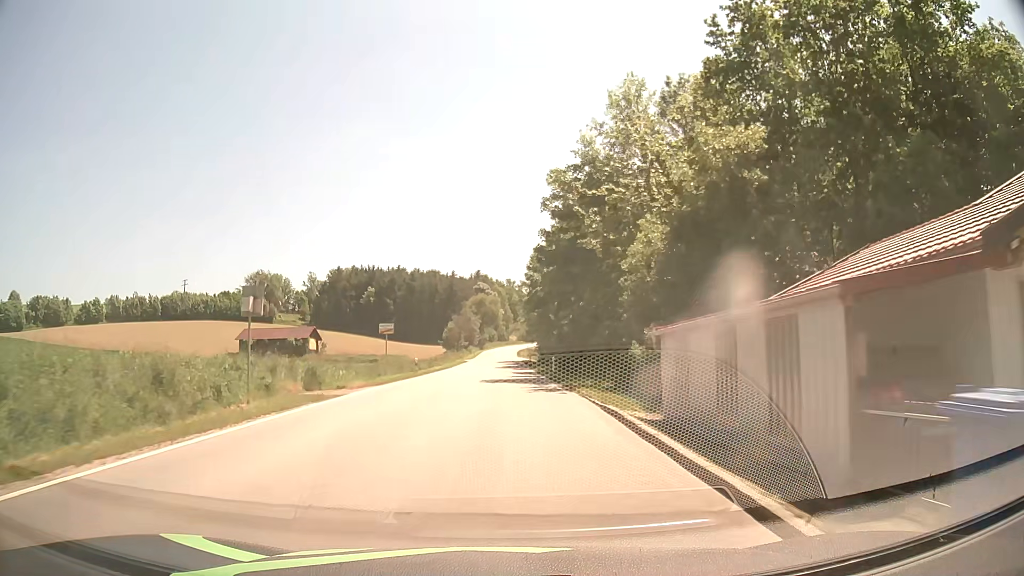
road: secondary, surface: asphalt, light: Day
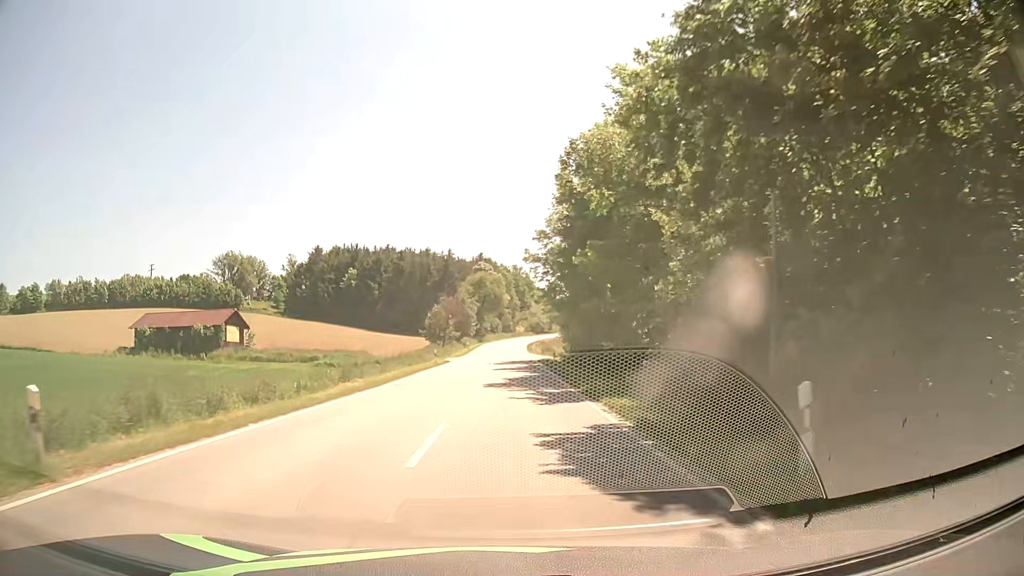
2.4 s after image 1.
(-0.1, +32.8) m; -1°
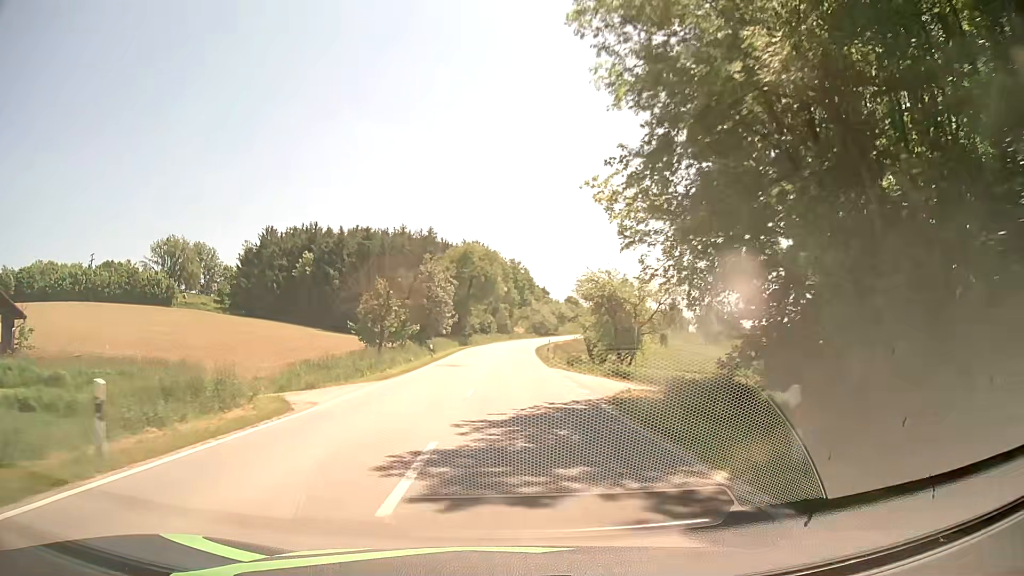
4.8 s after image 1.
(+0.1, +38.6) m; +1°
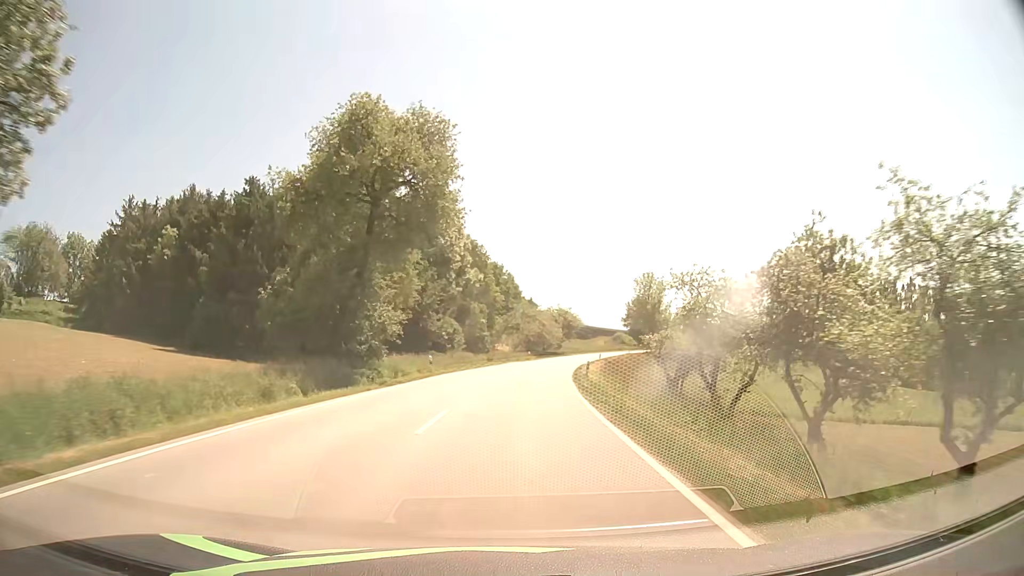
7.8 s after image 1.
(+0.6, +55.2) m; +2°
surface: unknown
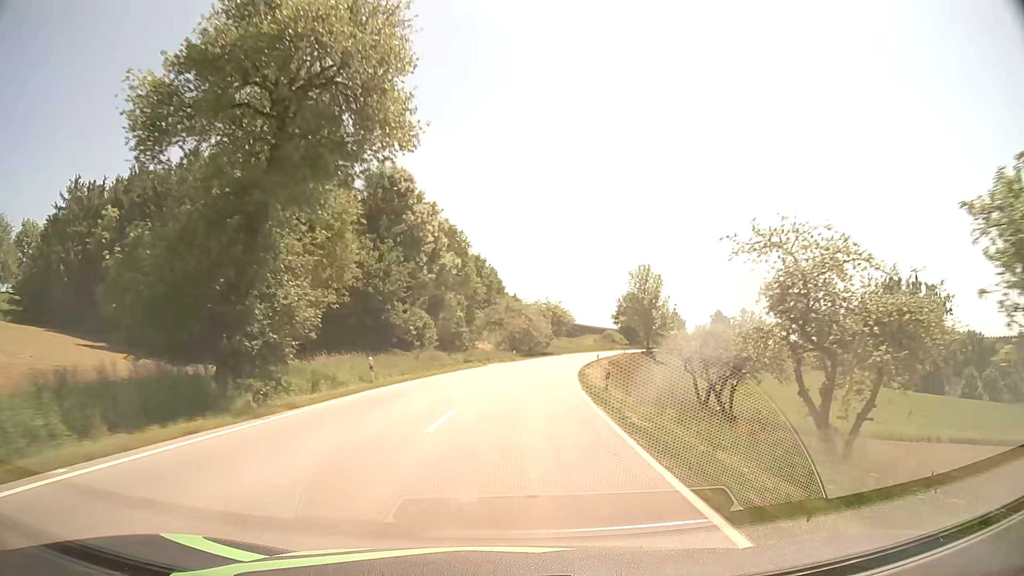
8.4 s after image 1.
(+0.1, +11.8) m; +1°
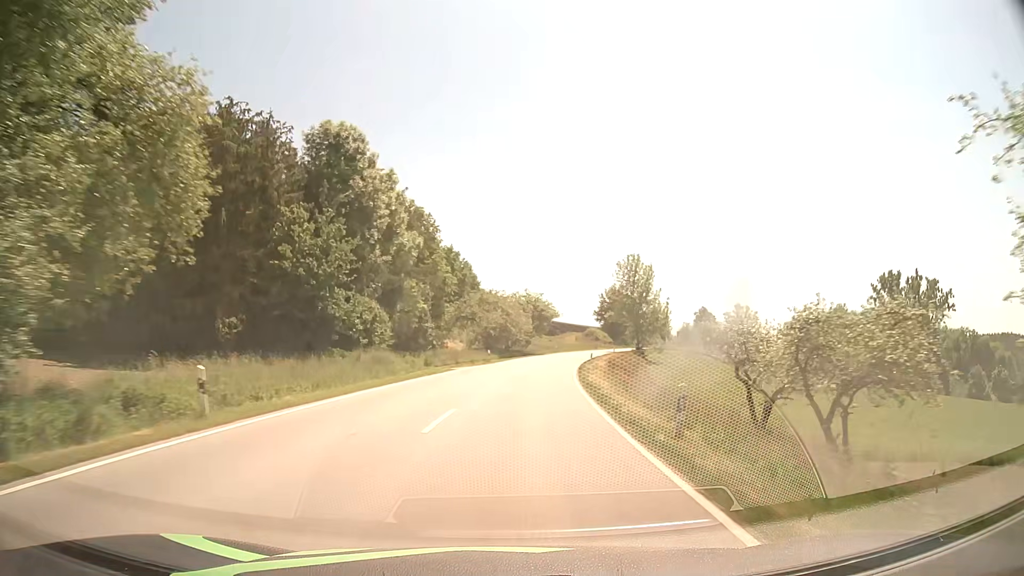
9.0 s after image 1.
(+0.2, +12.1) m; +2°
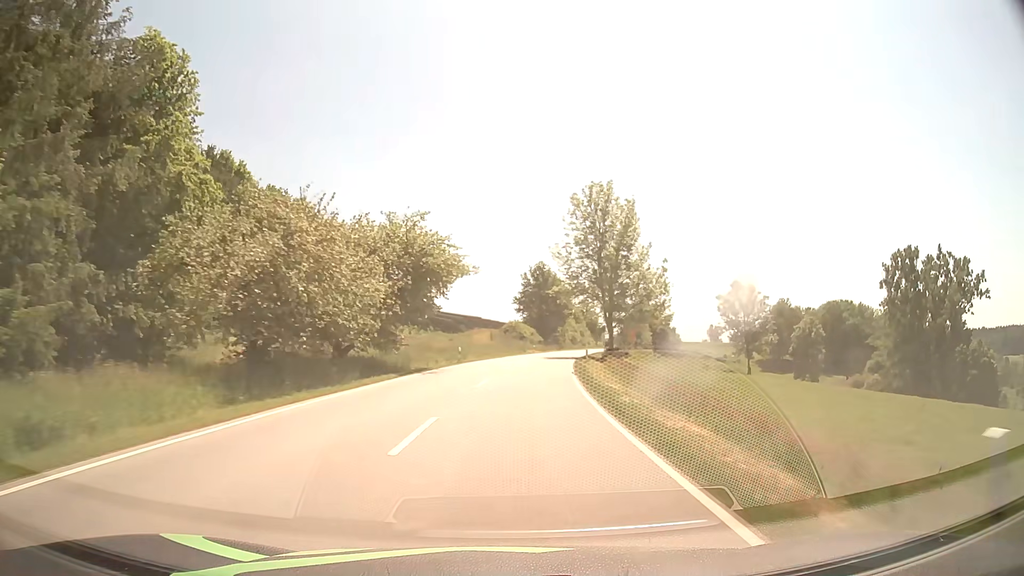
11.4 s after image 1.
(+3.5, +50.5) m; +8°
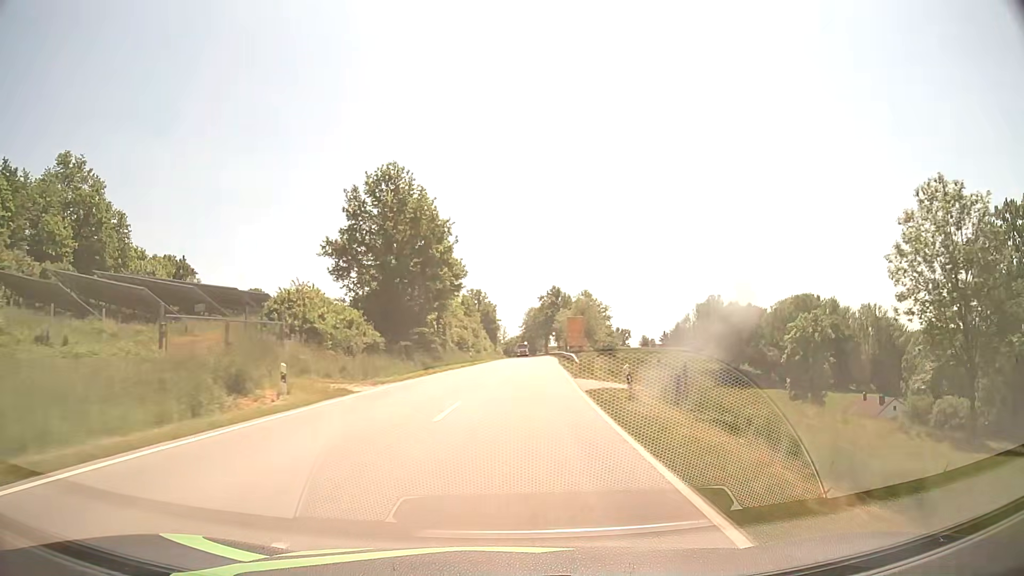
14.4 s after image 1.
(+6.1, +67.4) m; +10°
(0, +10) (0, +20) (+1, +30) (+1, +40) (+2, +50) (+2, +60) (+3, +70) (+4, +80) (+4, +90) (+5, +100) m
